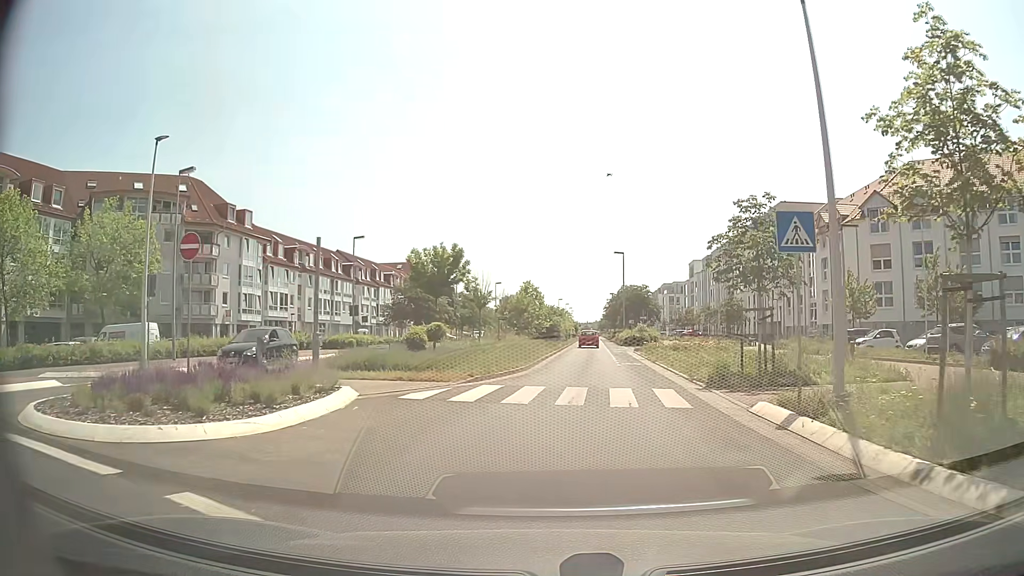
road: secondary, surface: asphalt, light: Day
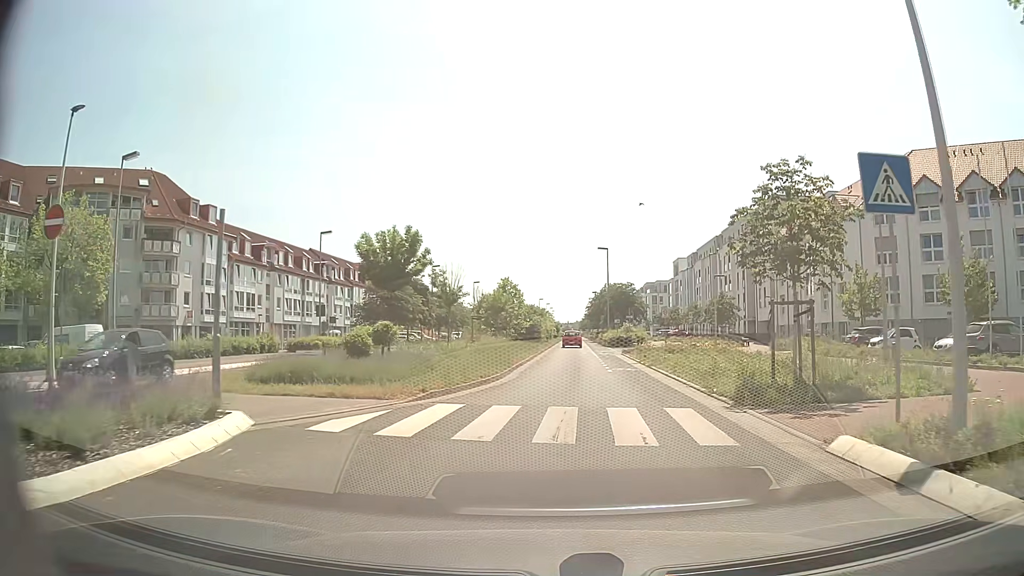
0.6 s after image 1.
(+0.1, +4.3) m; +1°
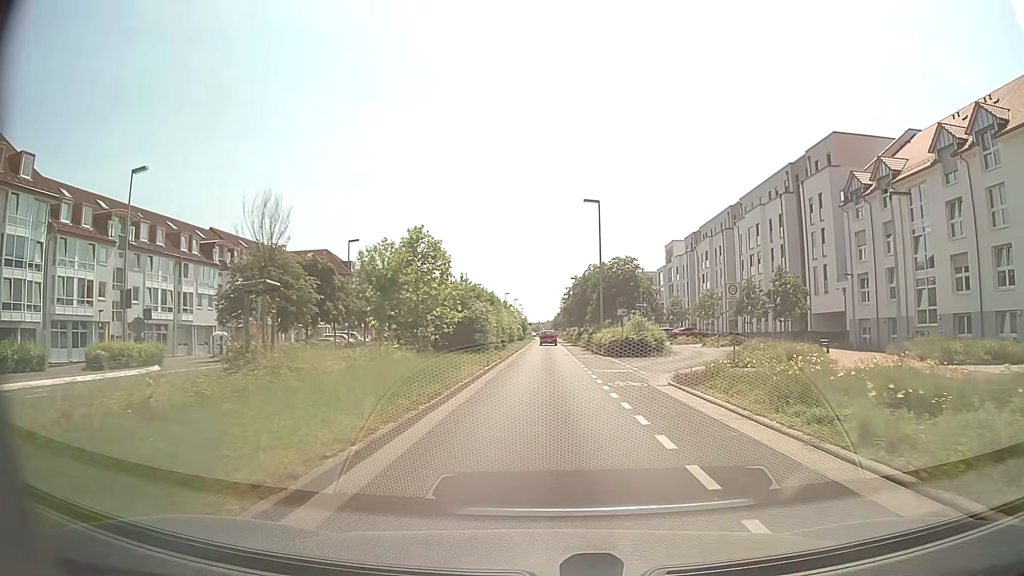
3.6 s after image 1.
(+0.9, +26.2) m; +3°
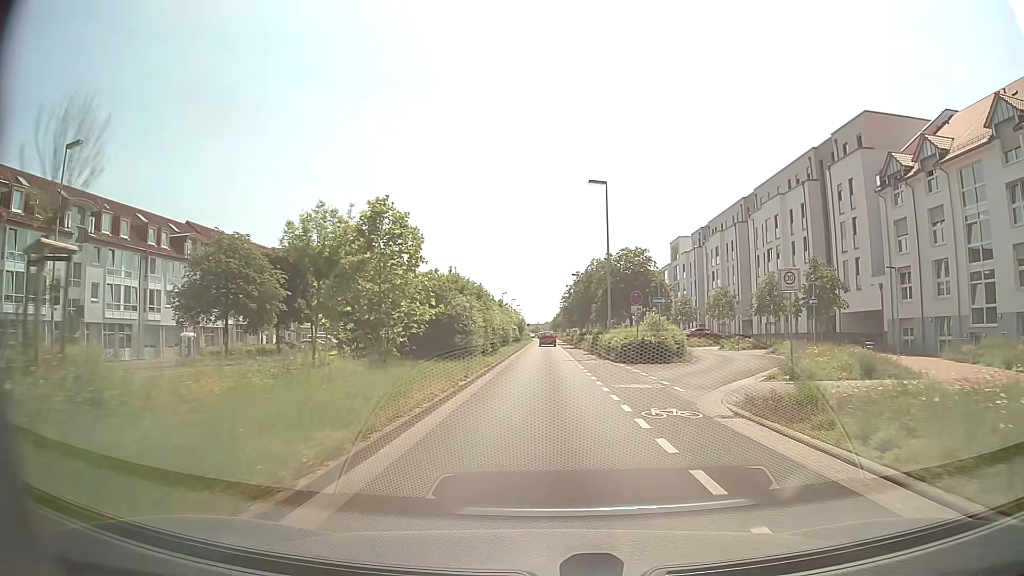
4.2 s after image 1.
(0.0, +6.3) m; 0°
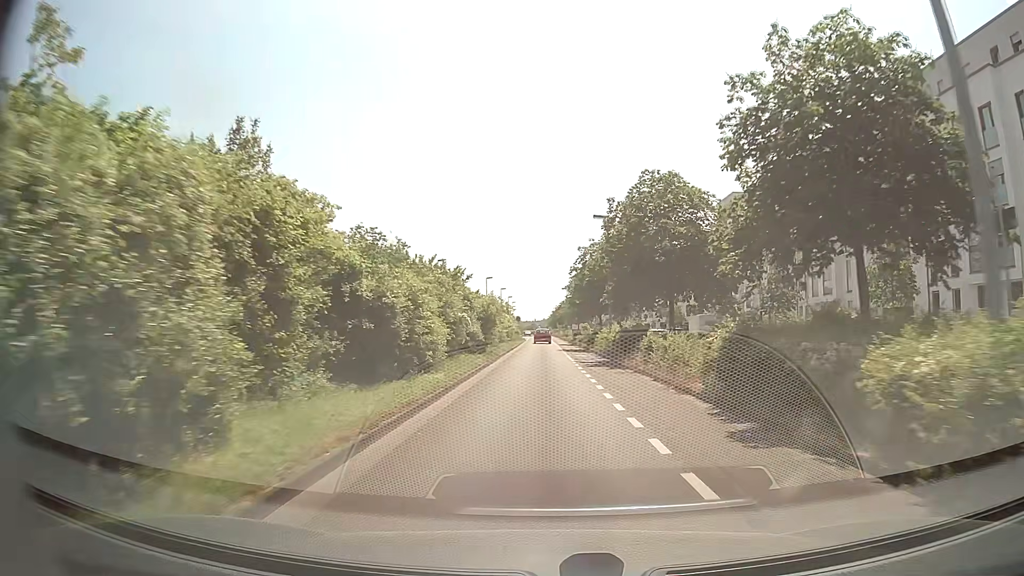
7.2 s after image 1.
(+0.1, +34.5) m; 0°
(0, +10) (0, +20) (0, +30) (0, +40) (0, +50) (0, +60) (0, +70) (0, +80) (0, +90) (0, +100) m
